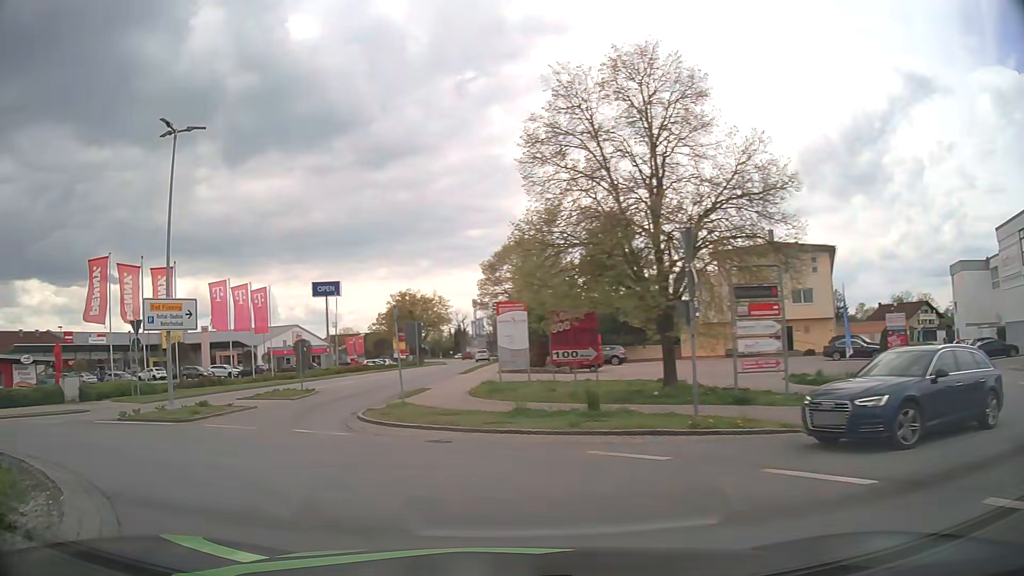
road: tertiary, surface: asphalt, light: Day
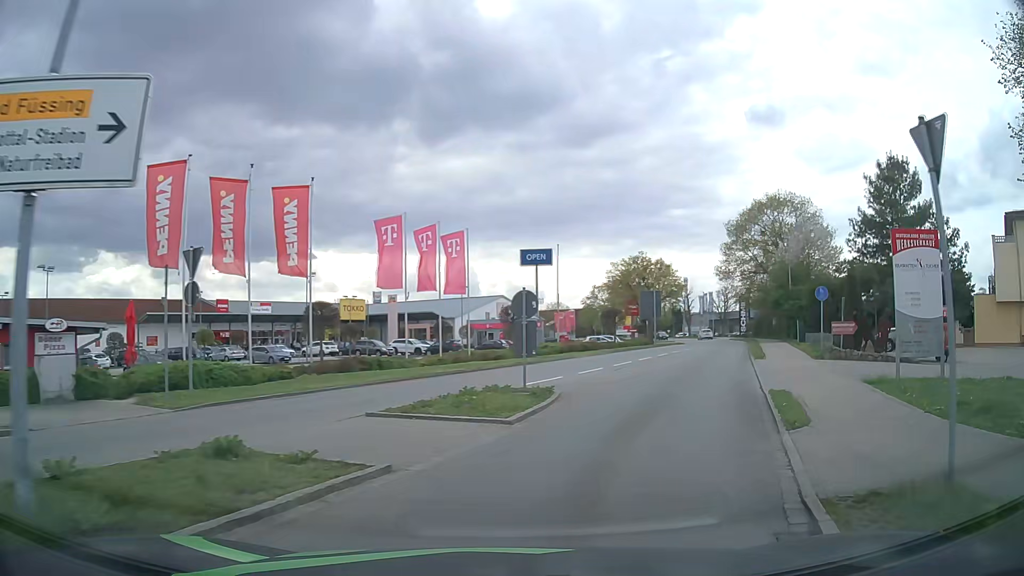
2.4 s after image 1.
(-4.9, +14.6) m; -21°
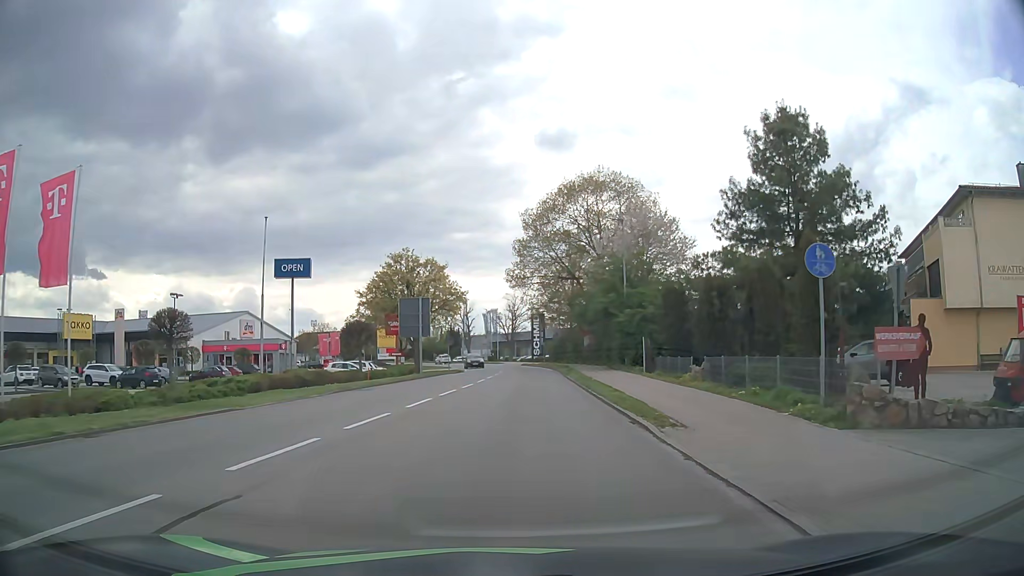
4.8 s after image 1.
(+4.7, +17.8) m; +20°
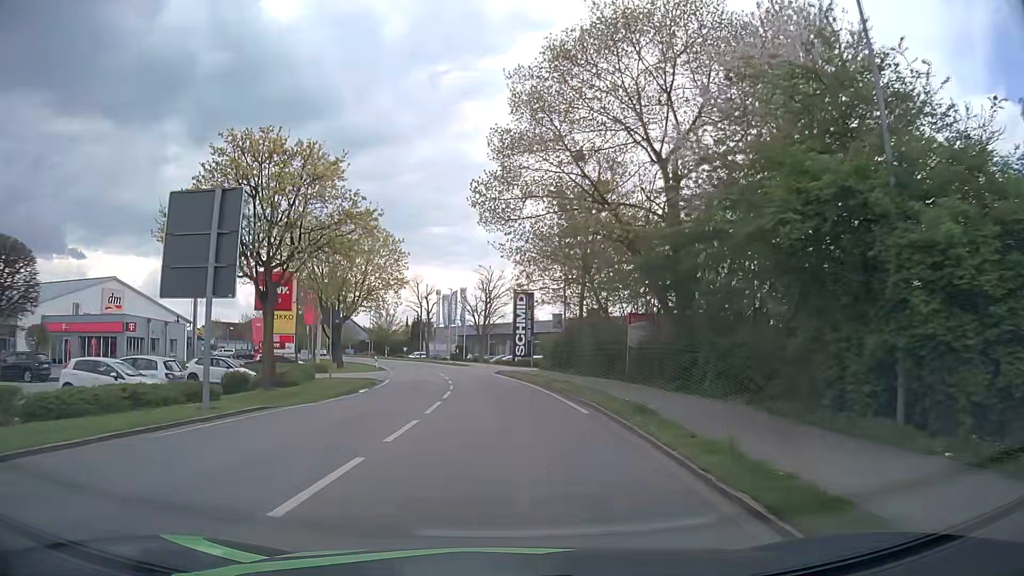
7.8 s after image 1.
(+0.8, +29.1) m; +3°
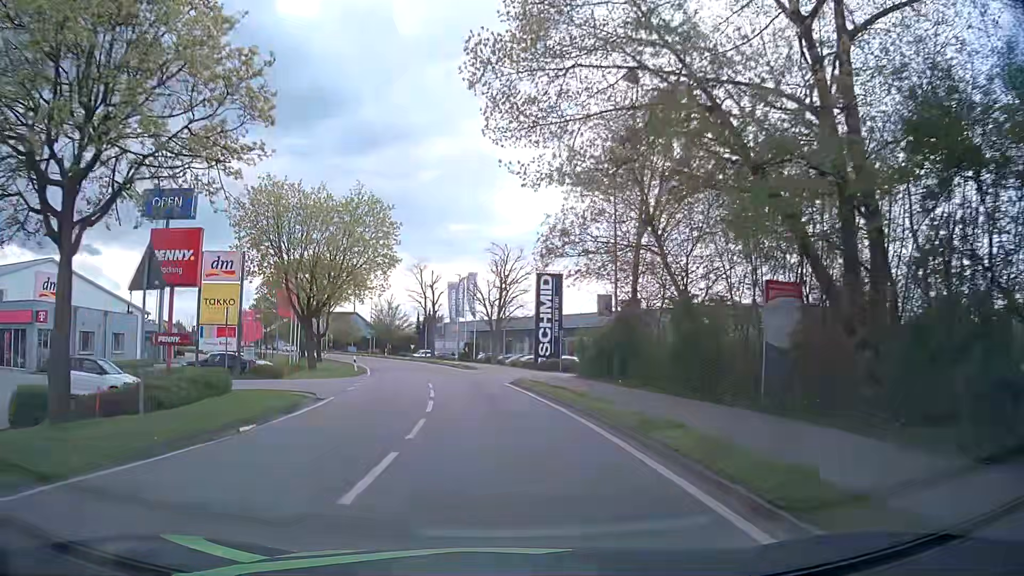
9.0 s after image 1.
(-0.2, +13.1) m; -2°
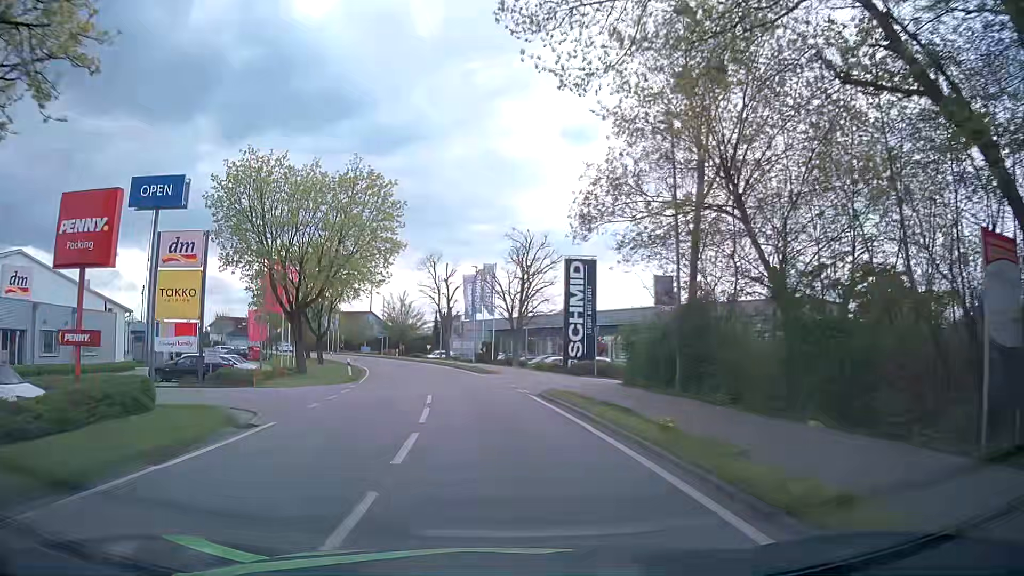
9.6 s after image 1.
(-0.1, +6.8) m; -1°
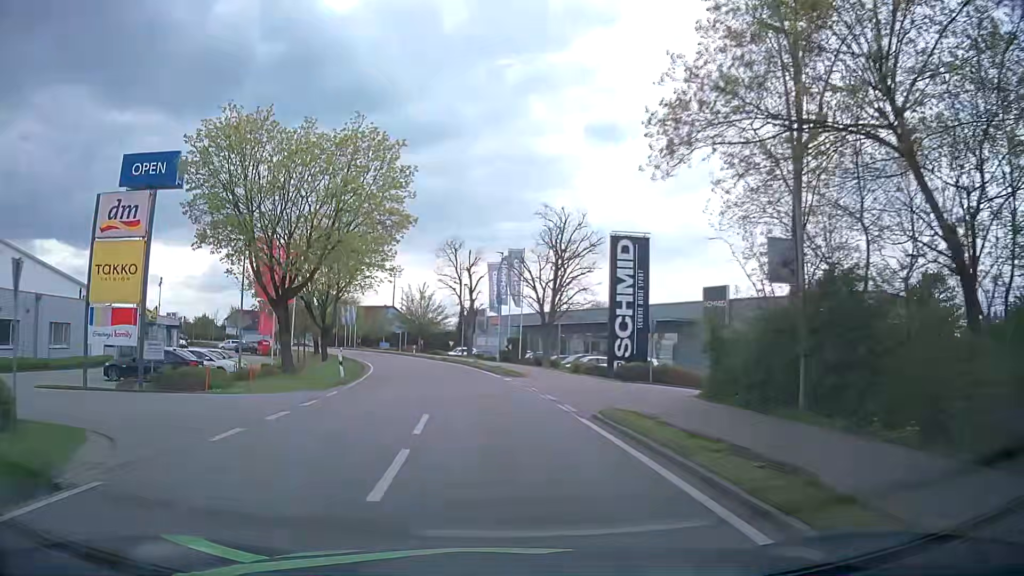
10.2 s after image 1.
(-0.2, +6.9) m; -4°
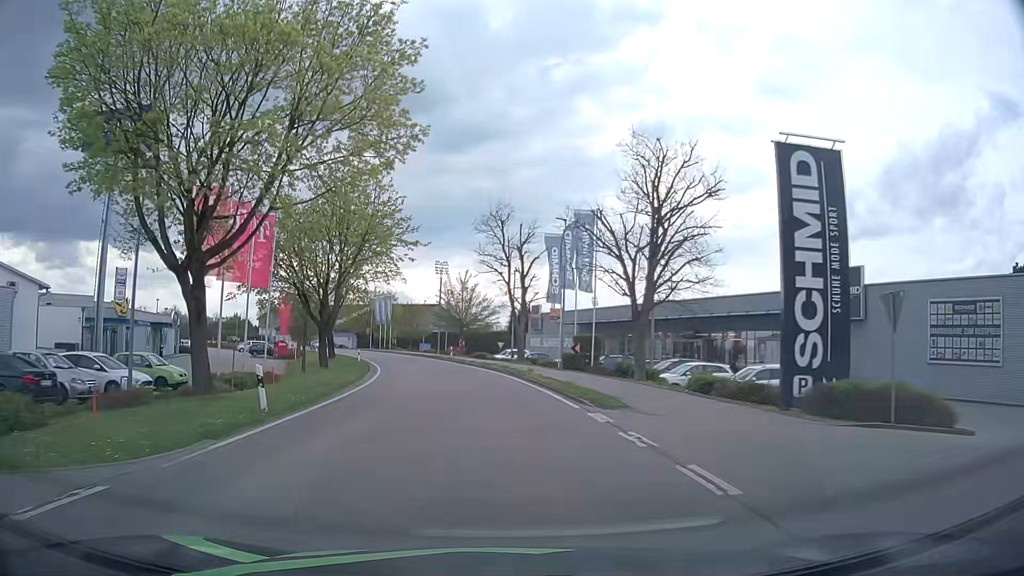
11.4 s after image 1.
(-0.3, +14.0) m; -3°
(0, +10) (-1, +20) (-2, +30) (-3, +40) (-5, +50) (-8, +59) (-11, +69) (-15, +78) (-19, +87) (-23, +96) m
